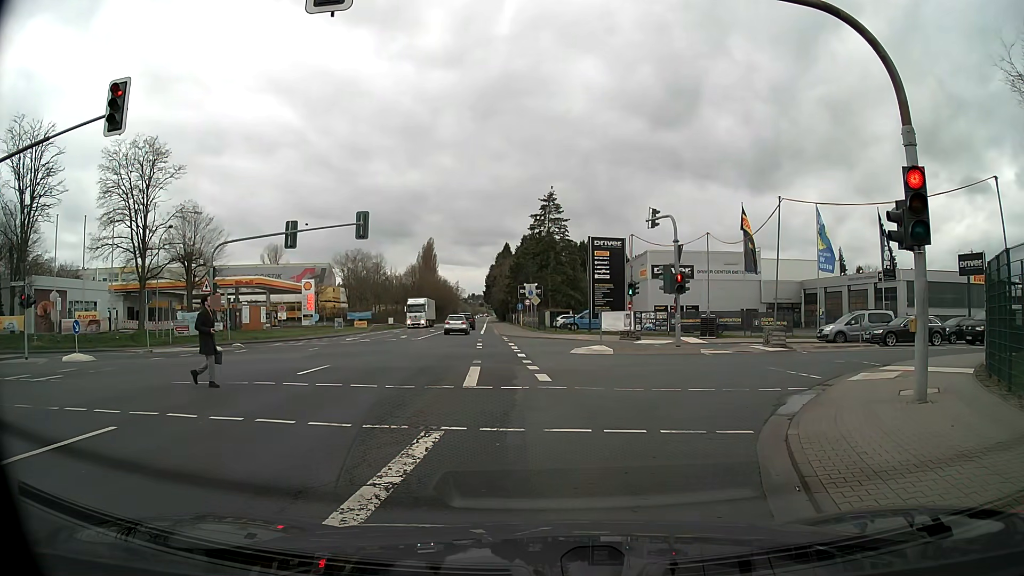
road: secondary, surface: asphalt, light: Day
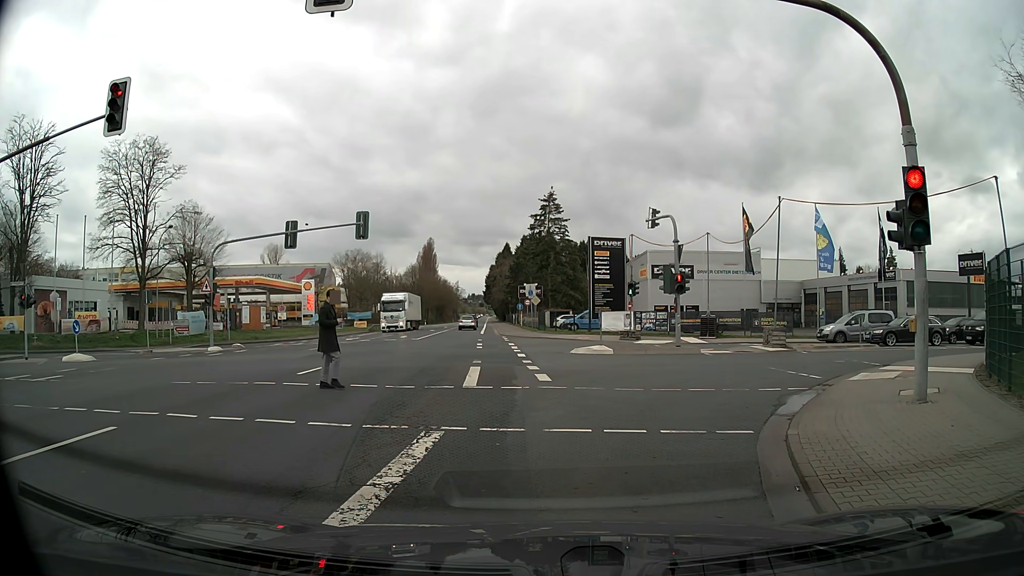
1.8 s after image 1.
(0.0, 0.0) m; 0°
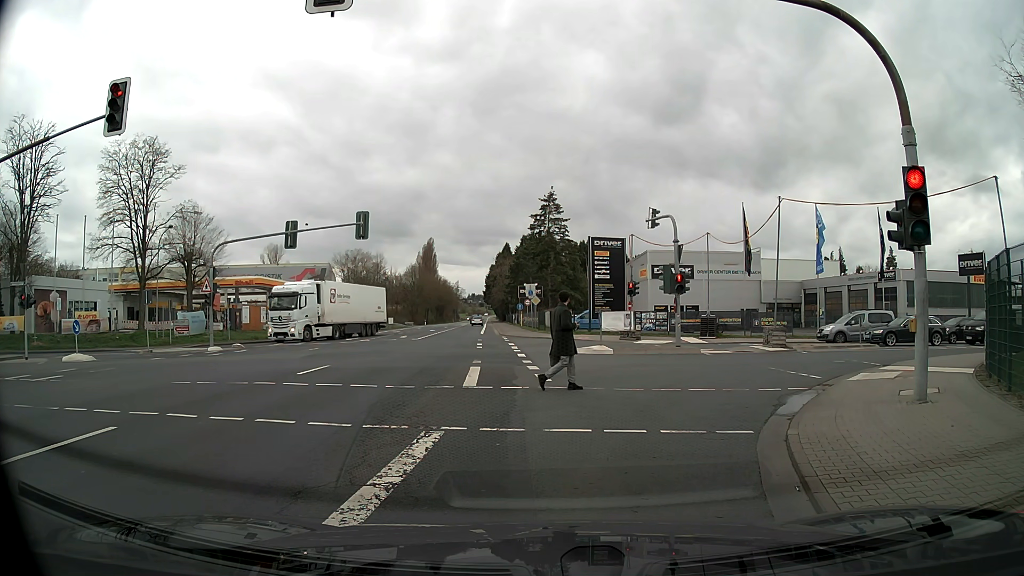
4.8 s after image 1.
(0.0, 0.0) m; 0°
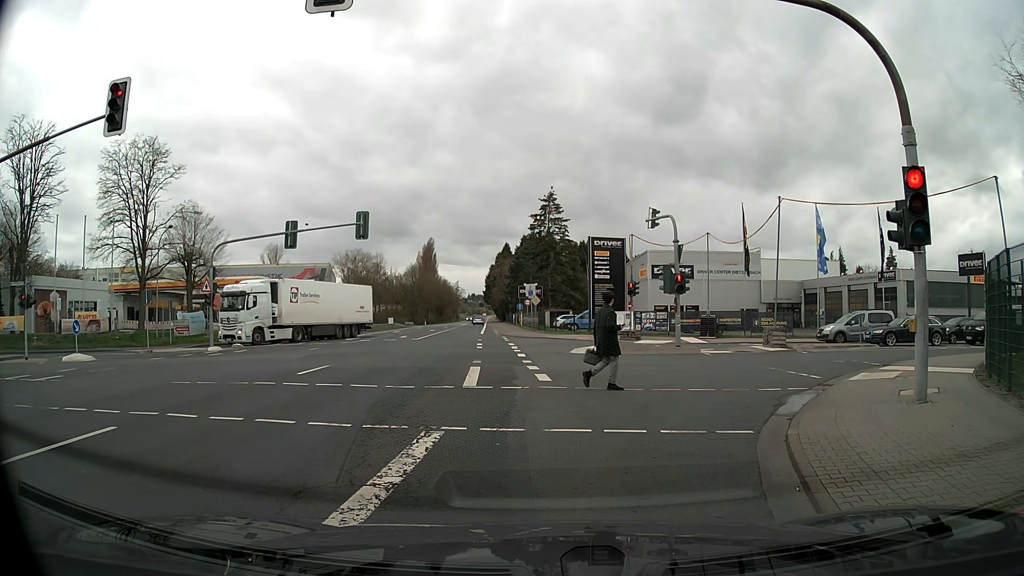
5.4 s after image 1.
(0.0, 0.0) m; 0°
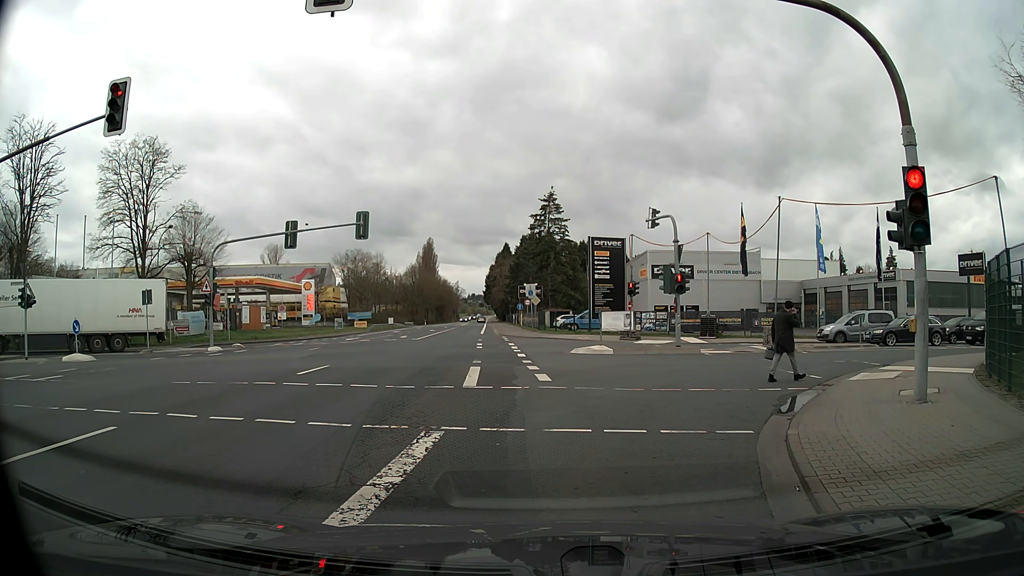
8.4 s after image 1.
(0.0, 0.0) m; 0°
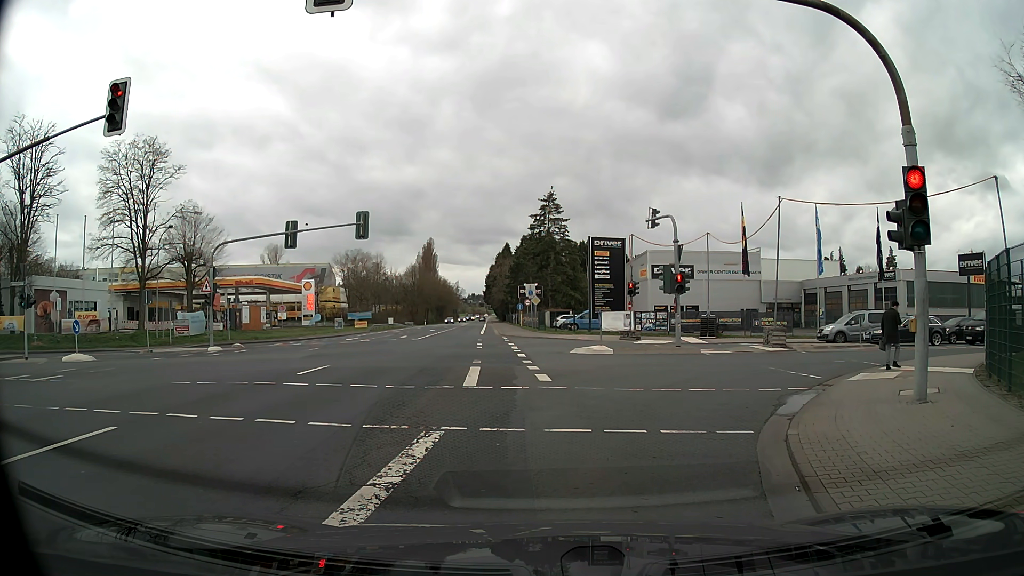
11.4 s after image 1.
(0.0, 0.0) m; 0°
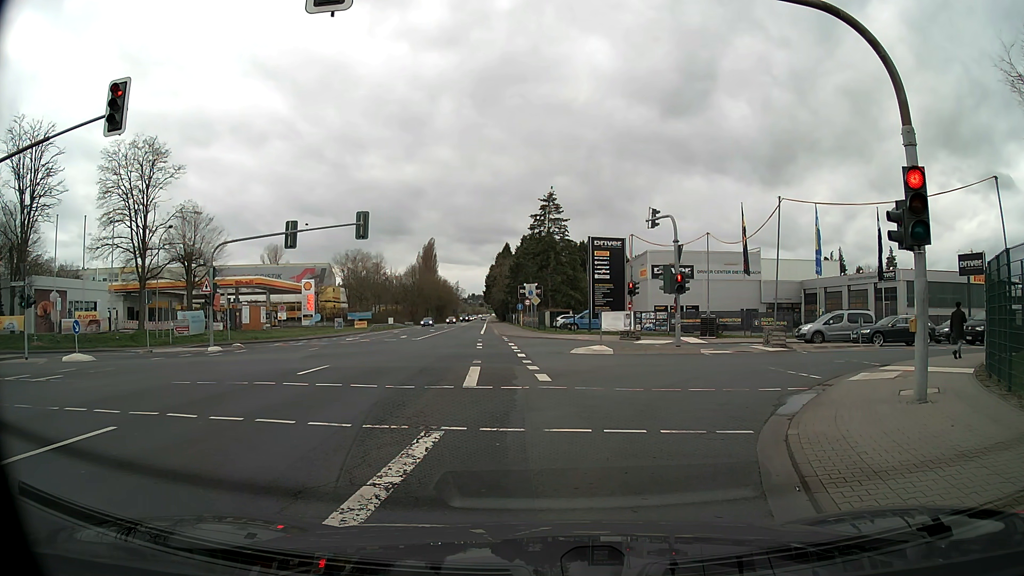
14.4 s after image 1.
(0.0, 0.0) m; 0°
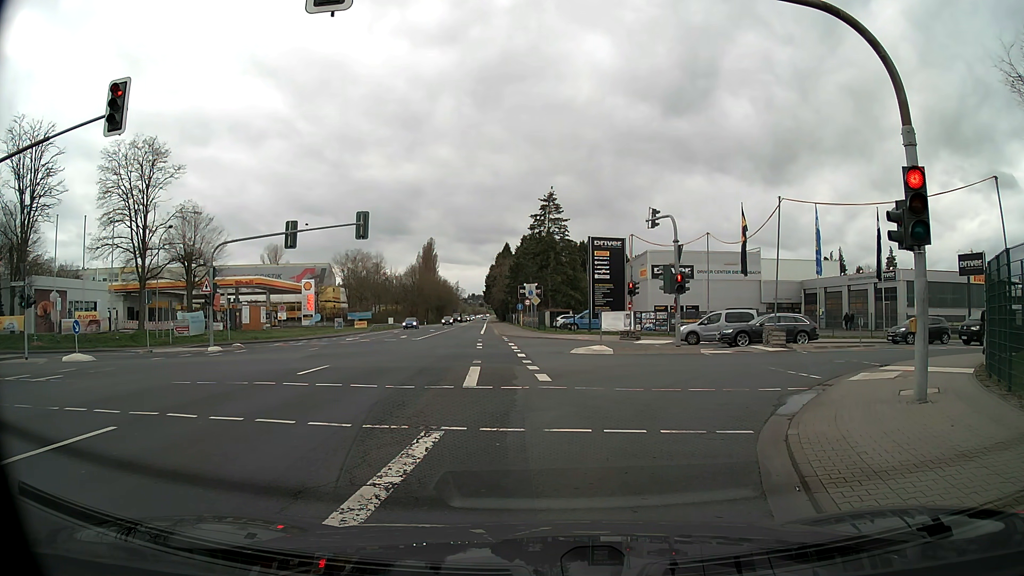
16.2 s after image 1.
(0.0, 0.0) m; 0°
